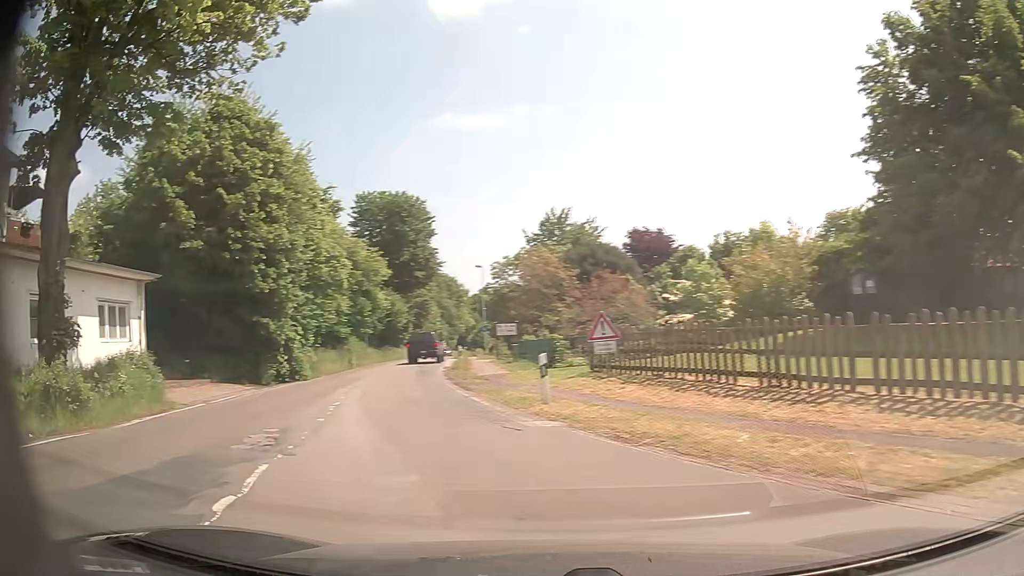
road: secondary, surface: asphalt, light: Day
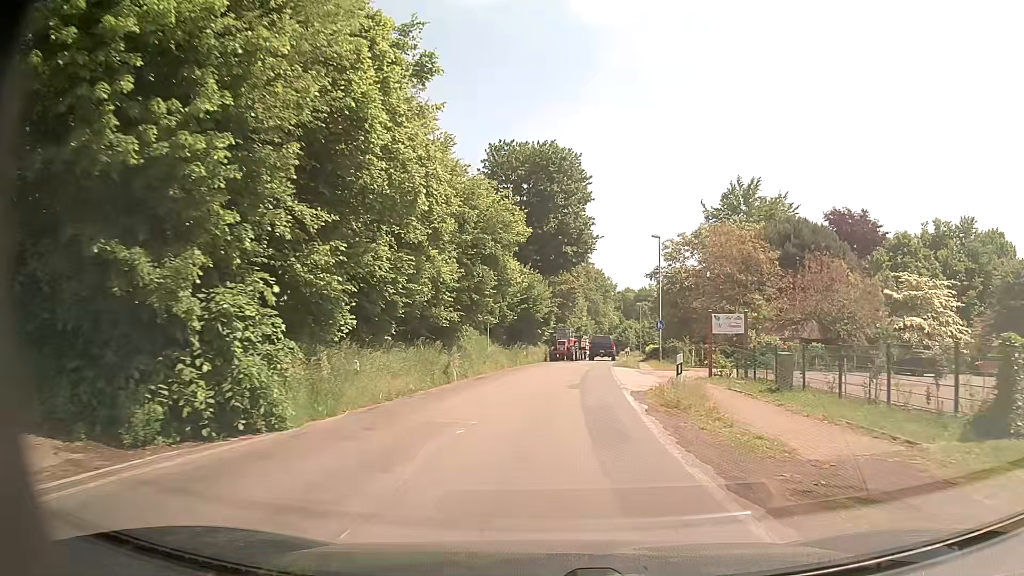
(-4.0, +18.9) m; -12°
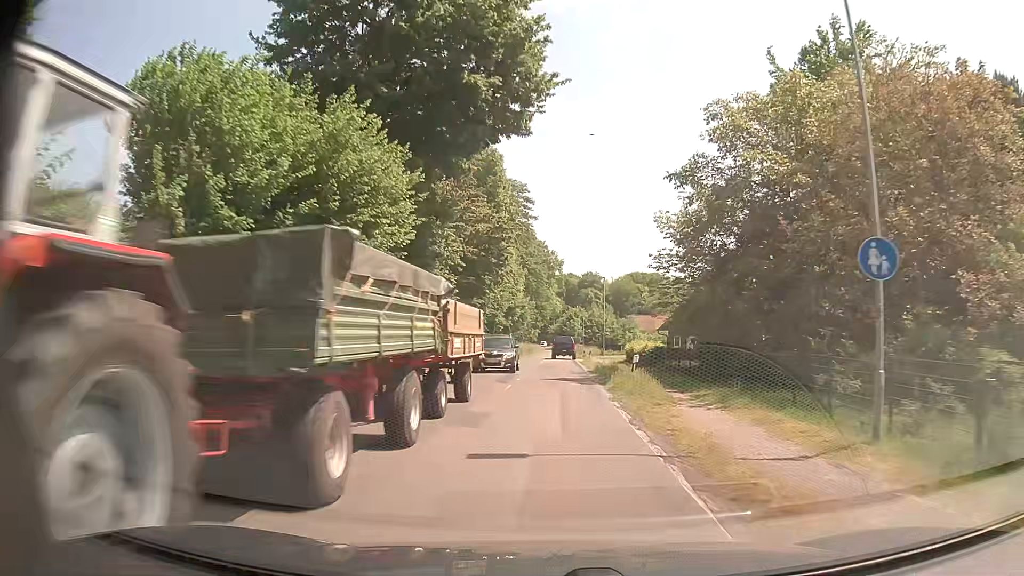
(+2.3, +36.6) m; +6°
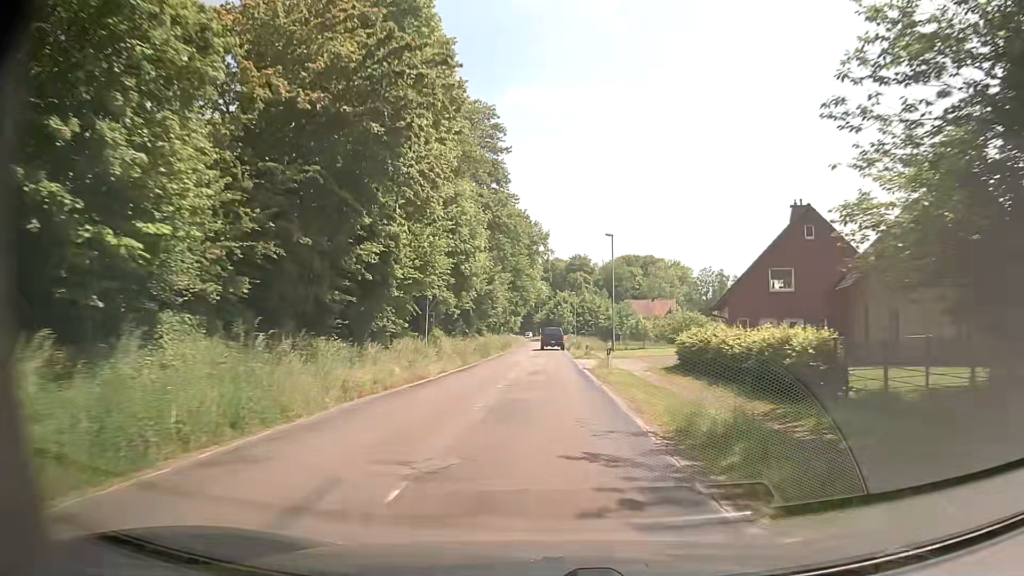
(+0.4, +24.7) m; +1°
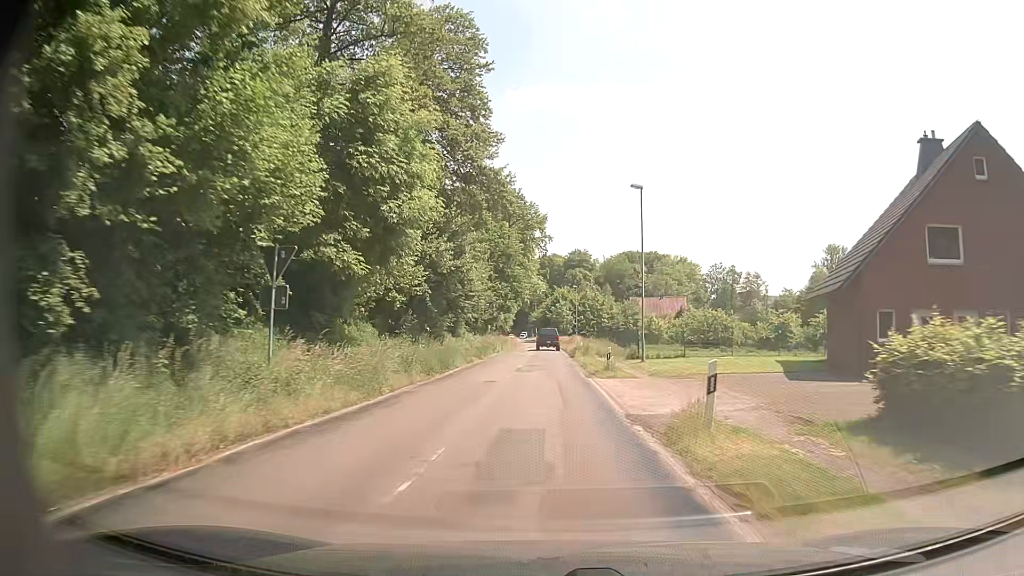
(+0.1, +16.6) m; 0°
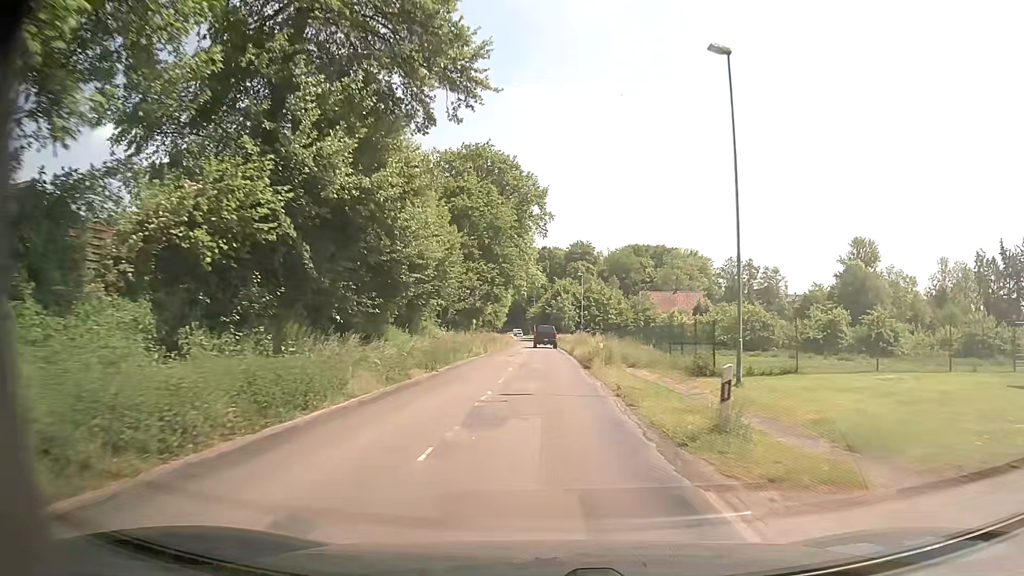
(+0.1, +16.7) m; 0°
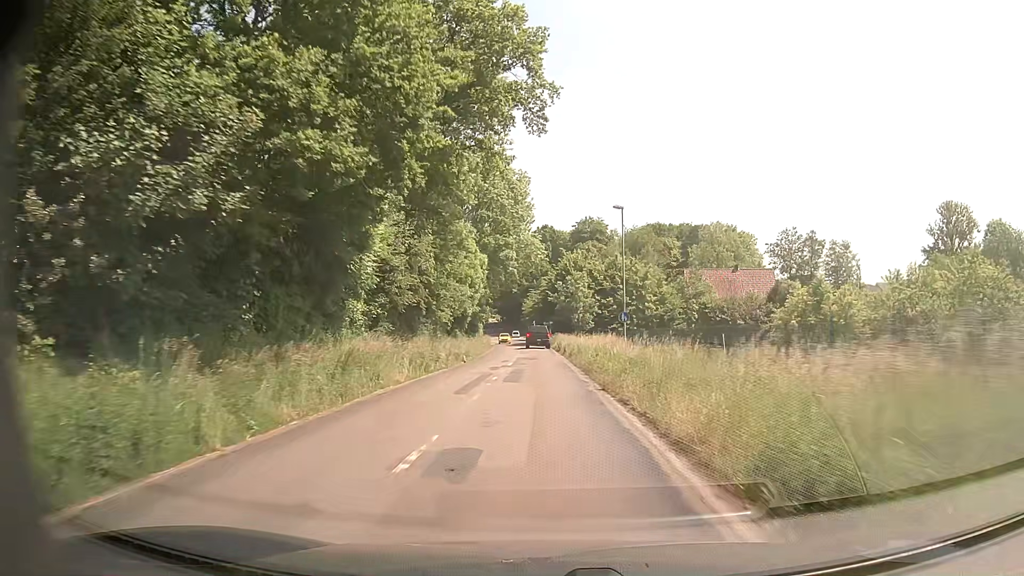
(+0.1, +42.9) m; 0°
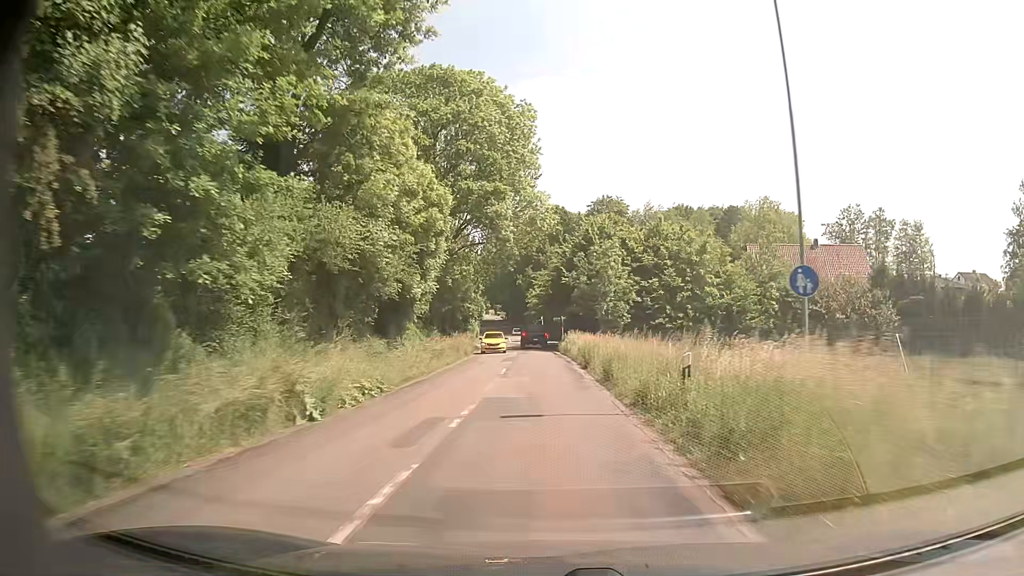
(-0.2, +25.9) m; -1°
(0, +10) (0, +20) (0, +30) (-1, +40) (-1, +50) (-2, +60) (-2, +70) (-3, +80) (-3, +90) (-4, +100) m
